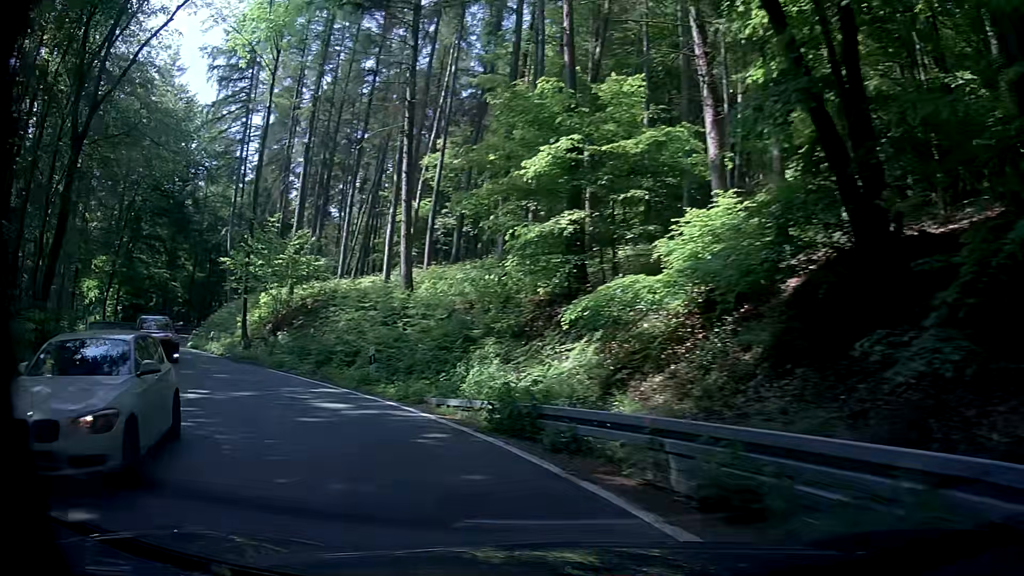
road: secondary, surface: asphalt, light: Day
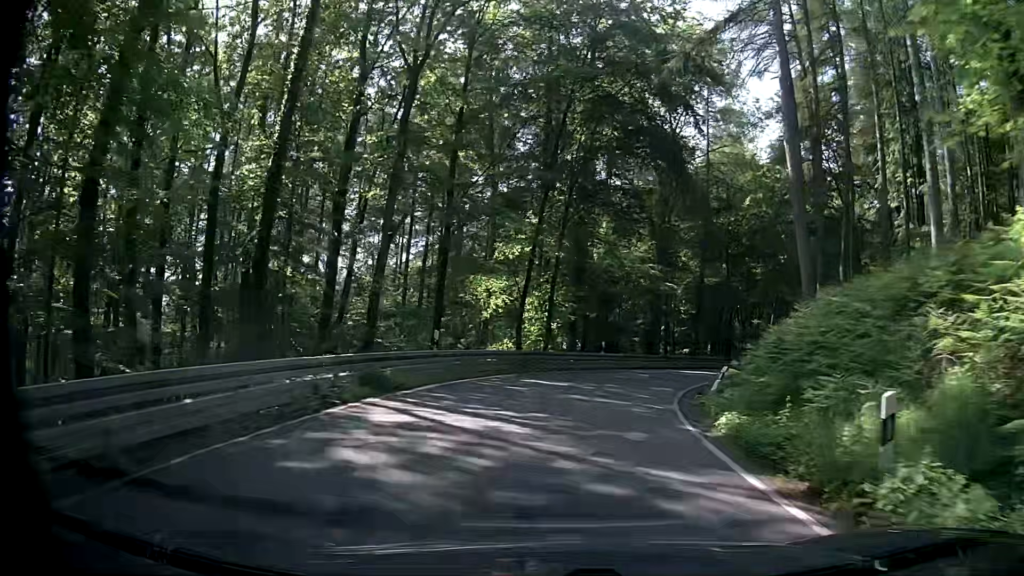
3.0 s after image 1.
(-15.6, +25.3) m; -49°
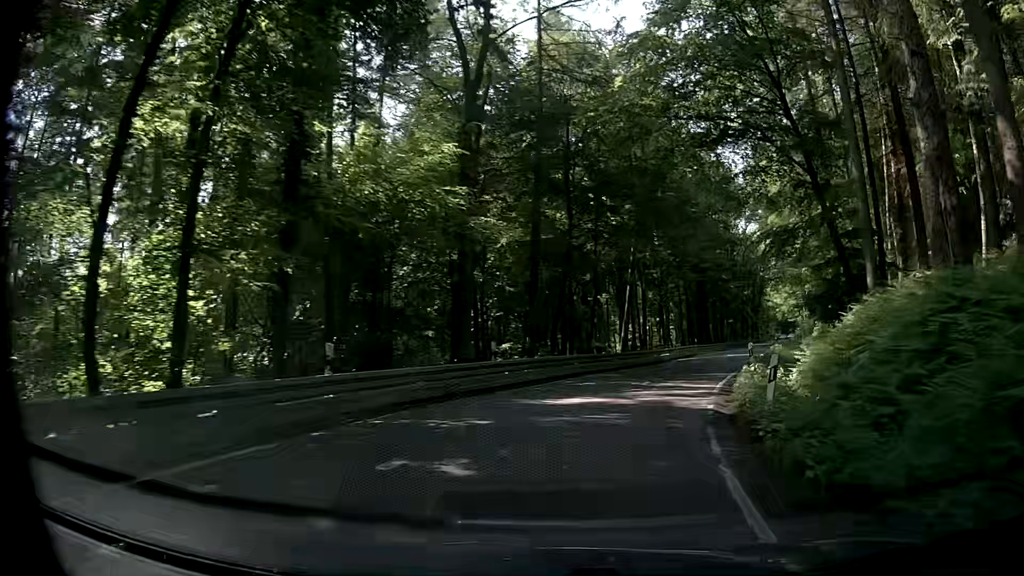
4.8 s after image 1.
(+2.1, +21.3) m; +15°
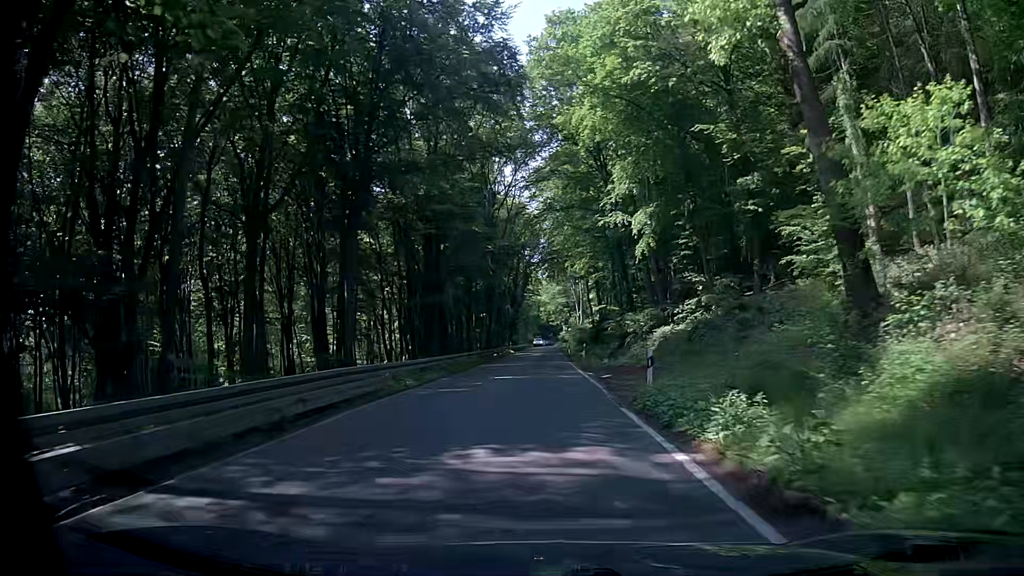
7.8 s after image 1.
(+10.4, +38.4) m; +24°
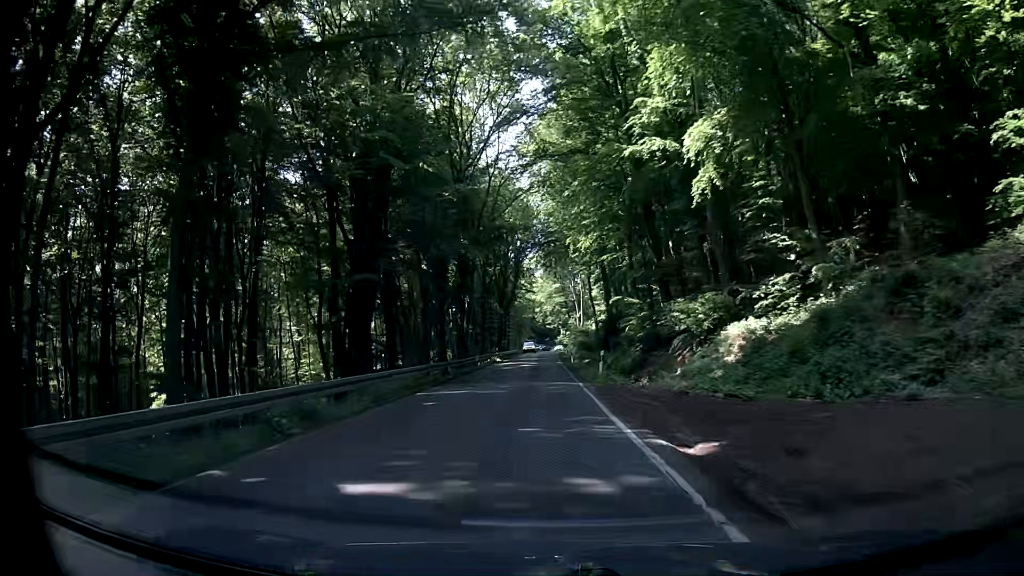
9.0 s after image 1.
(-0.3, +17.8) m; -1°
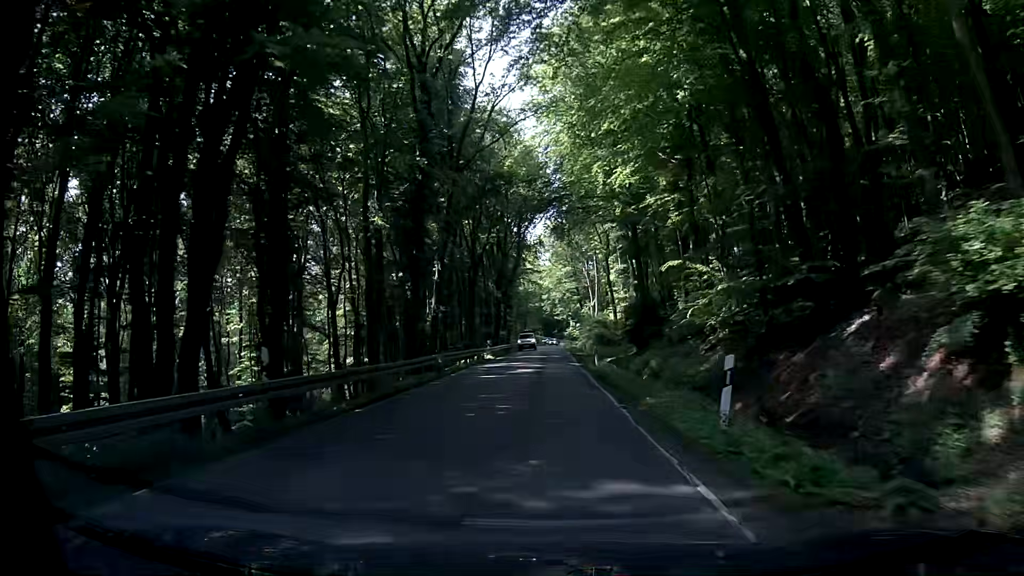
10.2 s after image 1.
(-0.3, +18.6) m; -1°
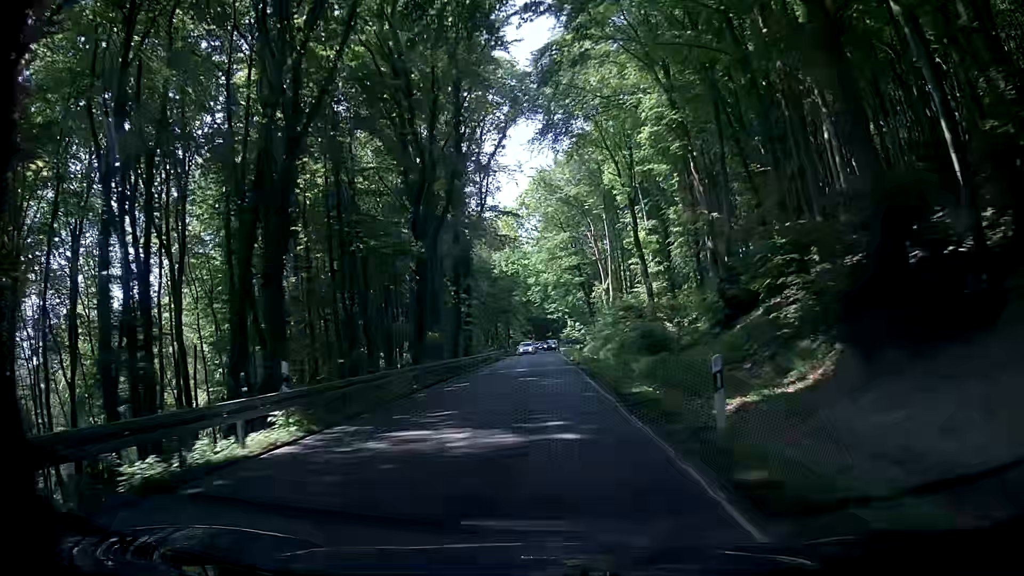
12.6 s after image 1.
(+1.1, +38.9) m; +2°
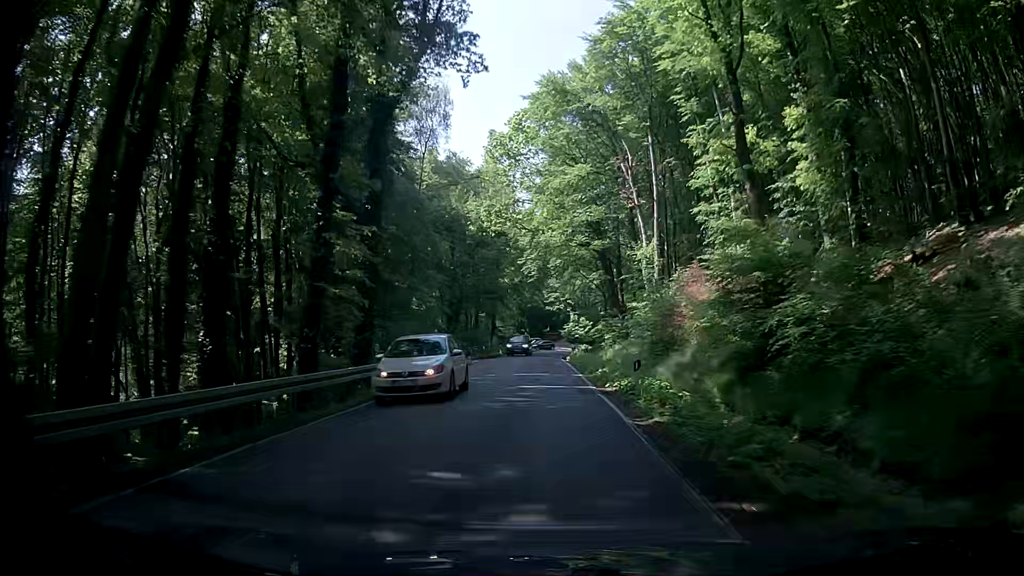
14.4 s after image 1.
(-0.1, +29.2) m; 0°
(0, +10) (0, +20) (0, +30) (0, +40) (0, +50) (0, +60) (0, +70) (+1, +80) (+2, +90) (+5, +100) m
